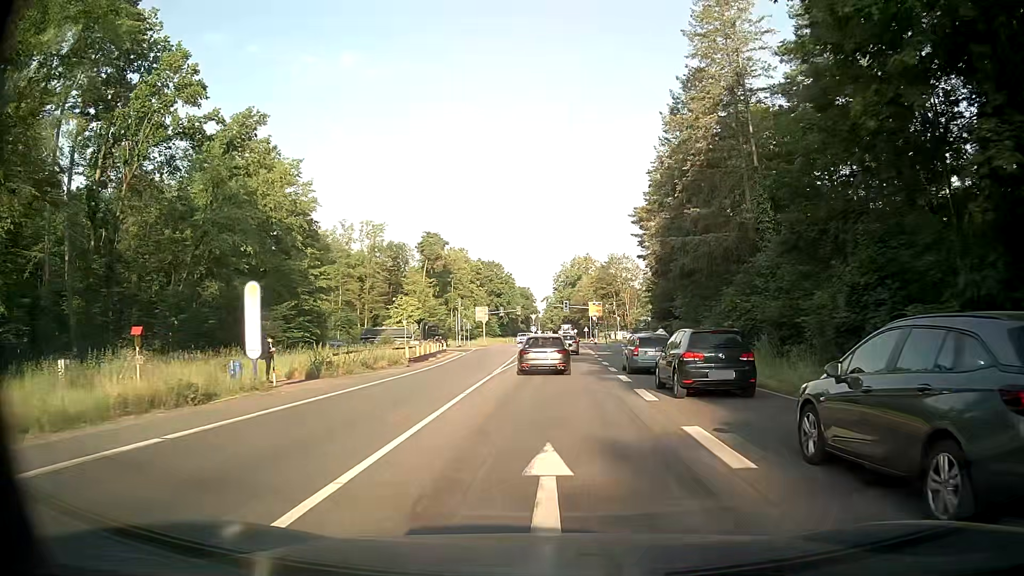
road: secondary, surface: asphalt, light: Day
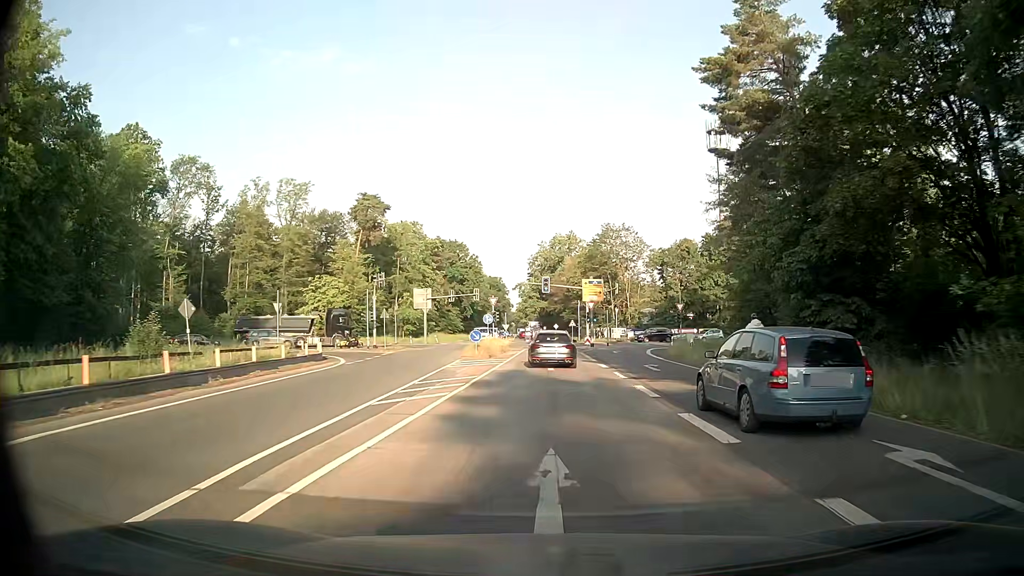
(+0.6, +36.0) m; +2°
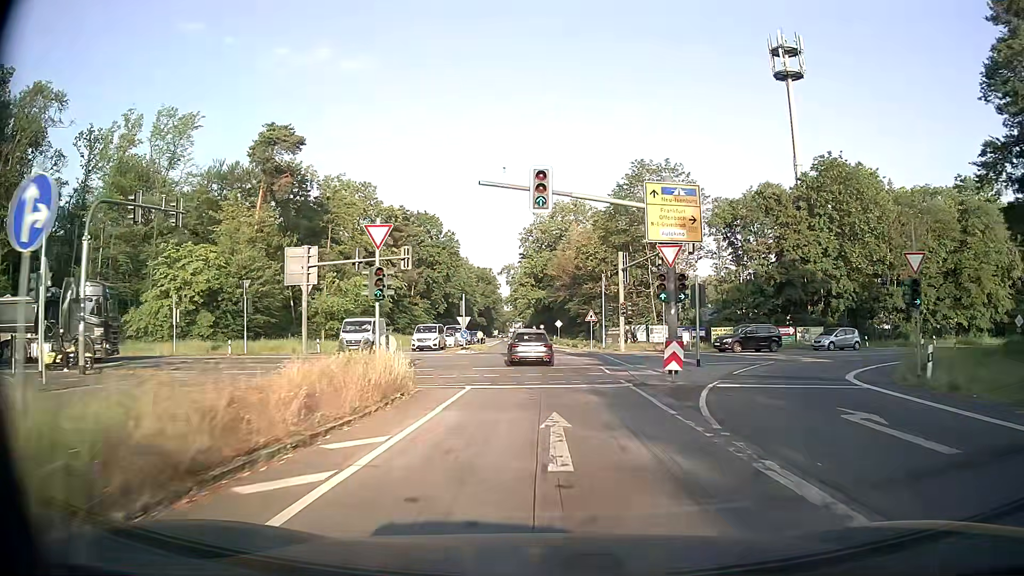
(+0.2, +39.4) m; 0°
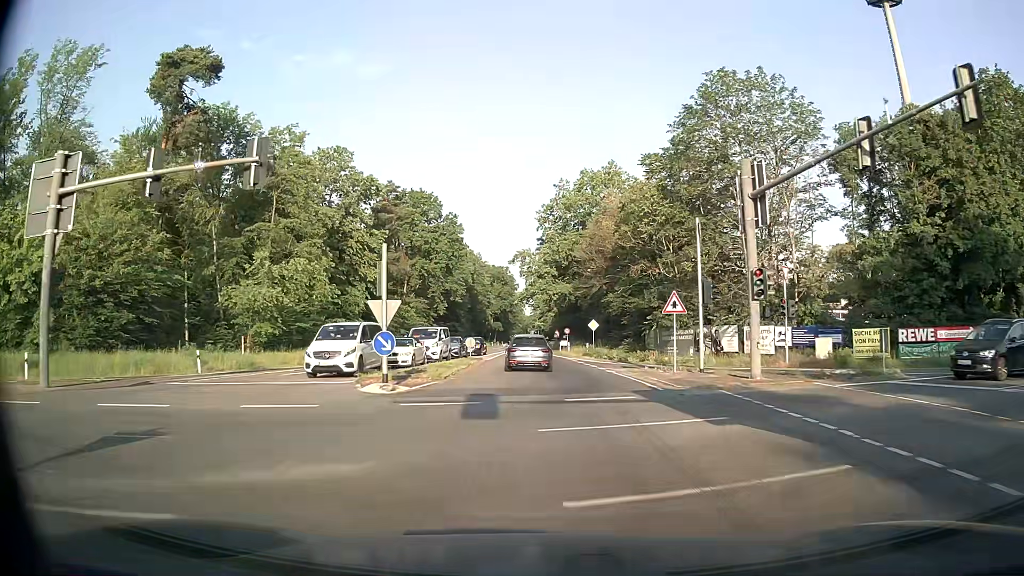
(-0.2, +24.5) m; -2°
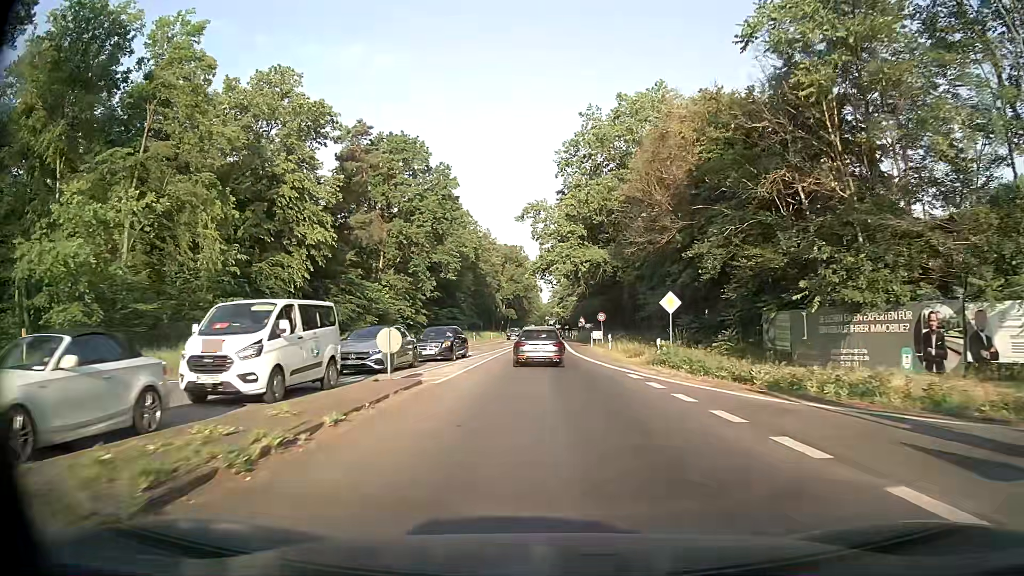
(-0.4, +25.0) m; -1°
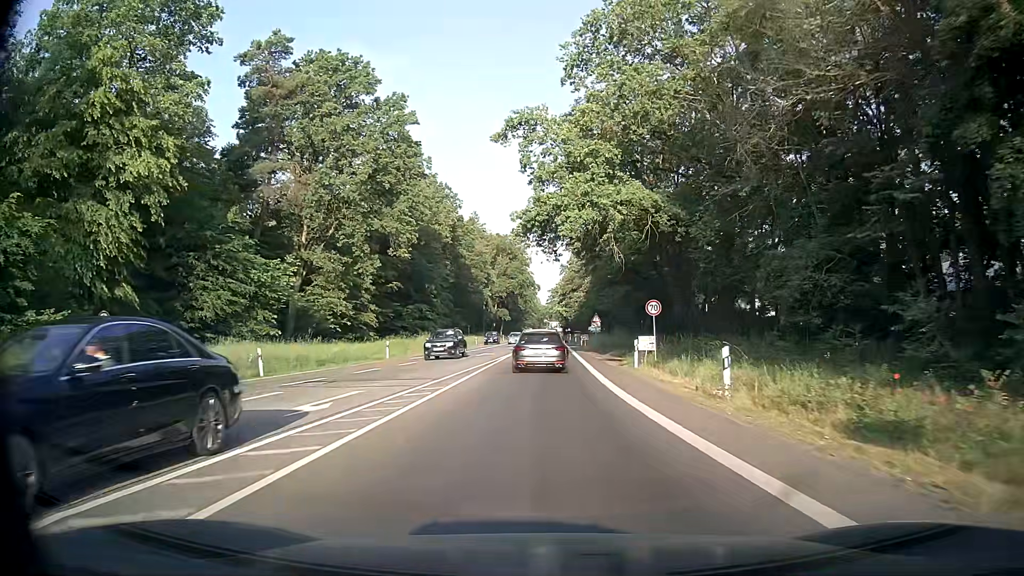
(-0.1, +24.7) m; 0°
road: secondary_link
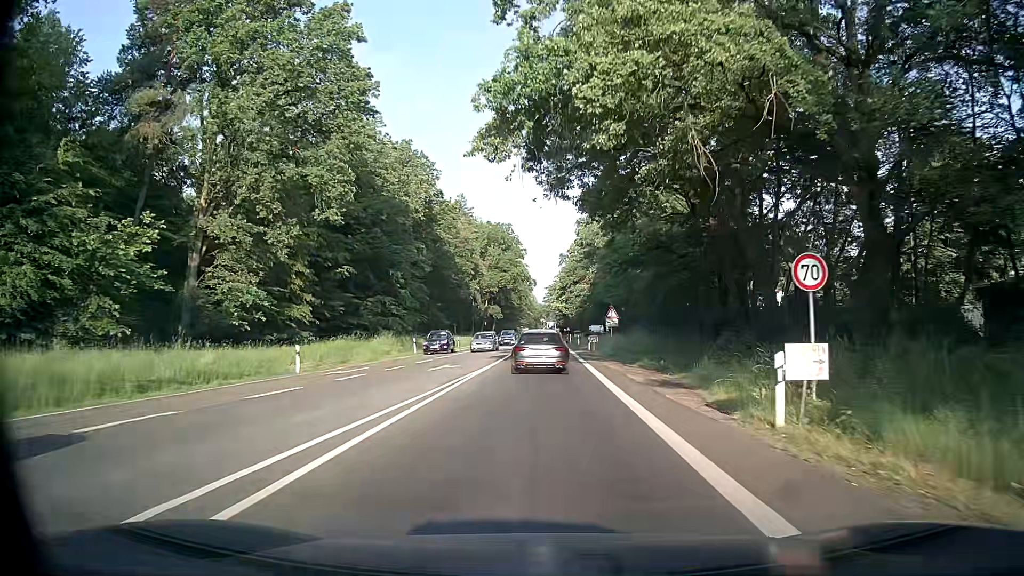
(+0.1, +16.2) m; 0°
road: secondary
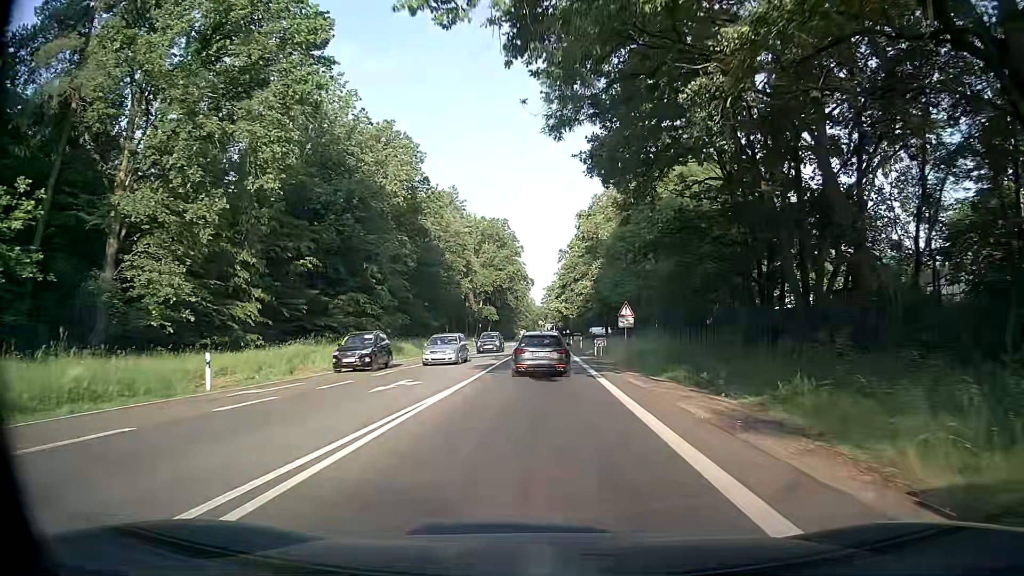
(+0.1, +8.2) m; +1°
(0, +10) (0, +20) (0, +30) (0, +40) (0, +50) (0, +60) (0, +70) (0, +80) (0, +90) (0, +100) m
